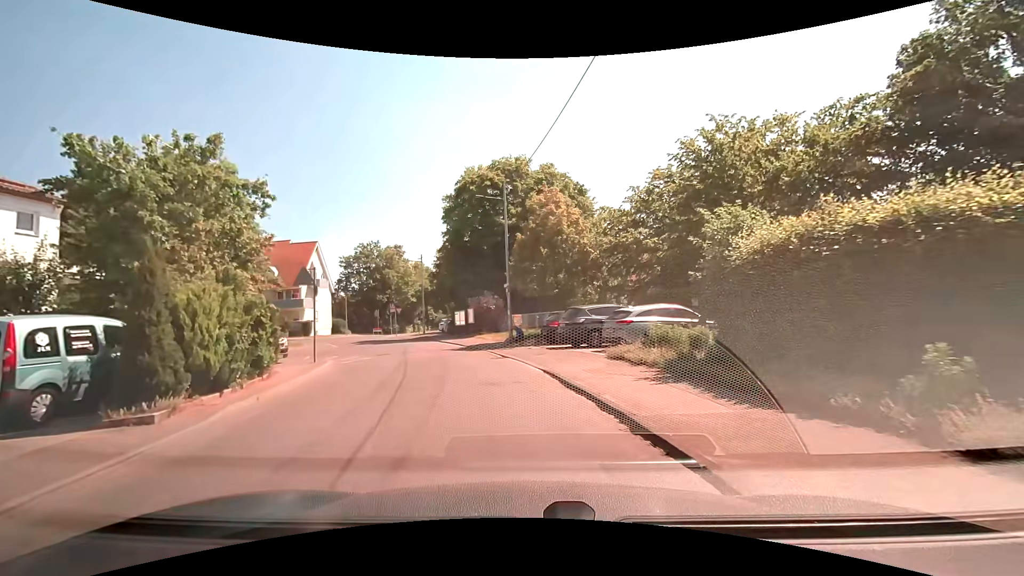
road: residential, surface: asphalt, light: Day
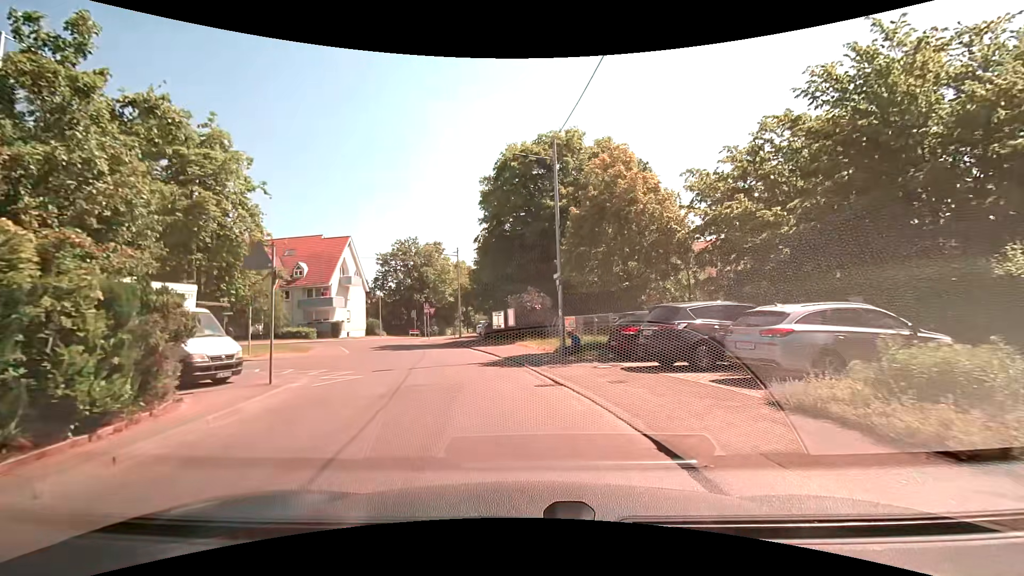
(-0.2, +6.8) m; -4°
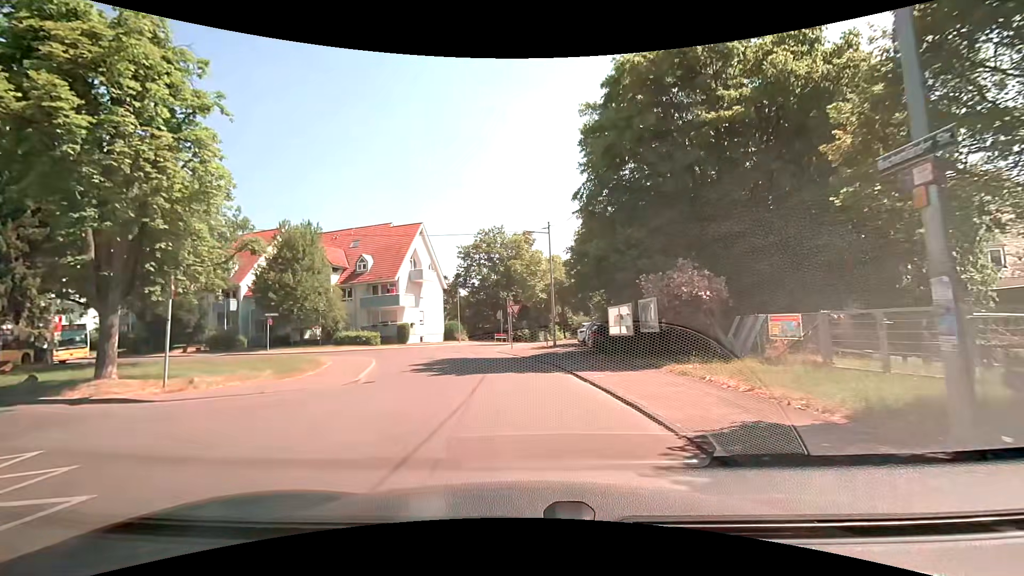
(-1.3, +12.9) m; -10°
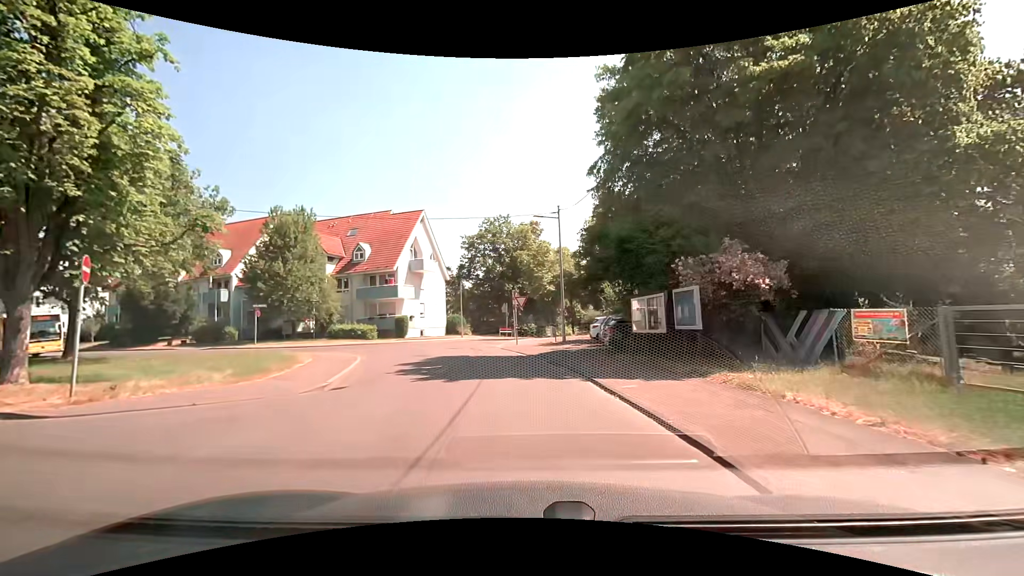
(-0.1, +3.0) m; -1°
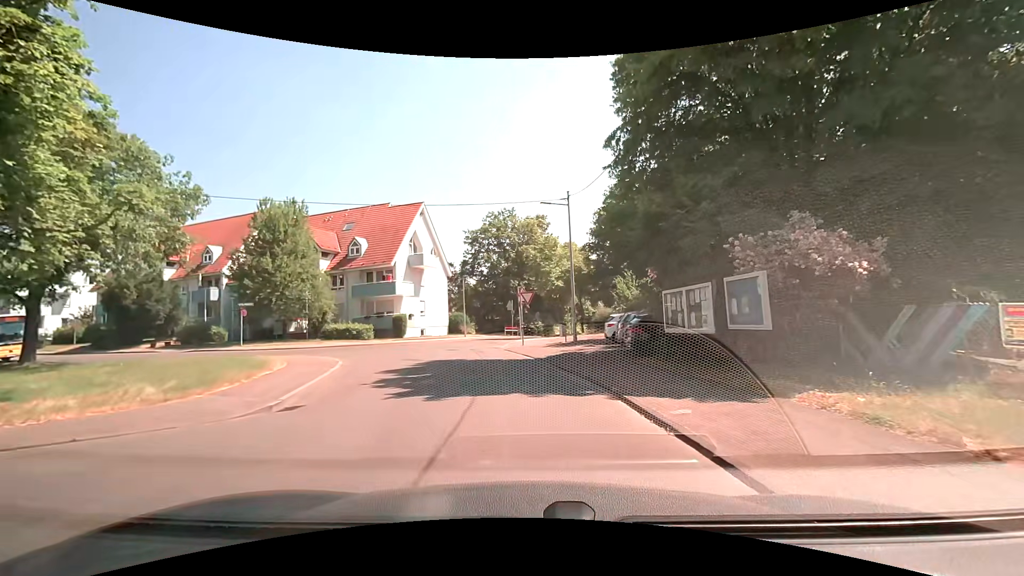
(-0.1, +2.9) m; -2°
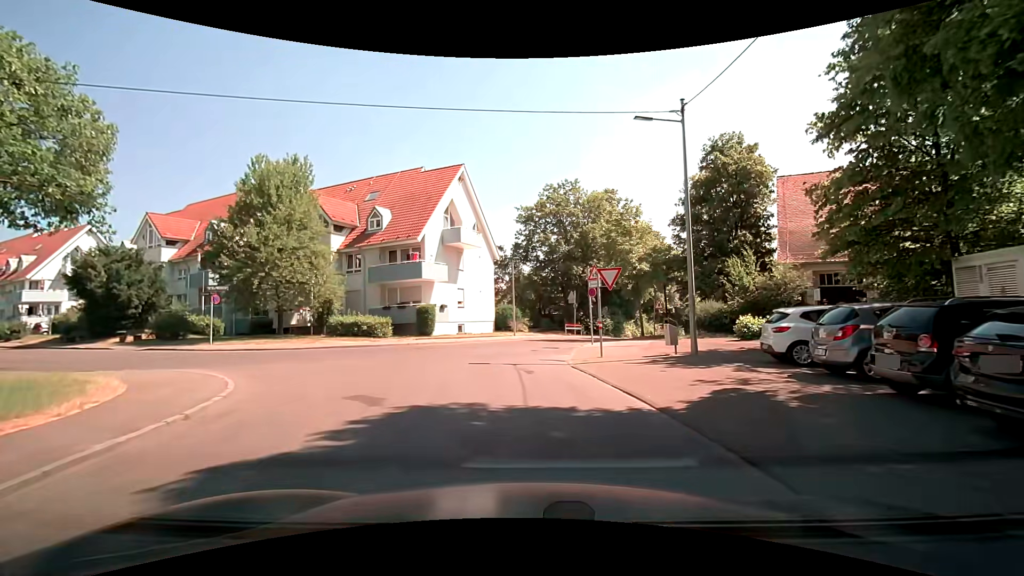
(-0.6, +10.8) m; -6°
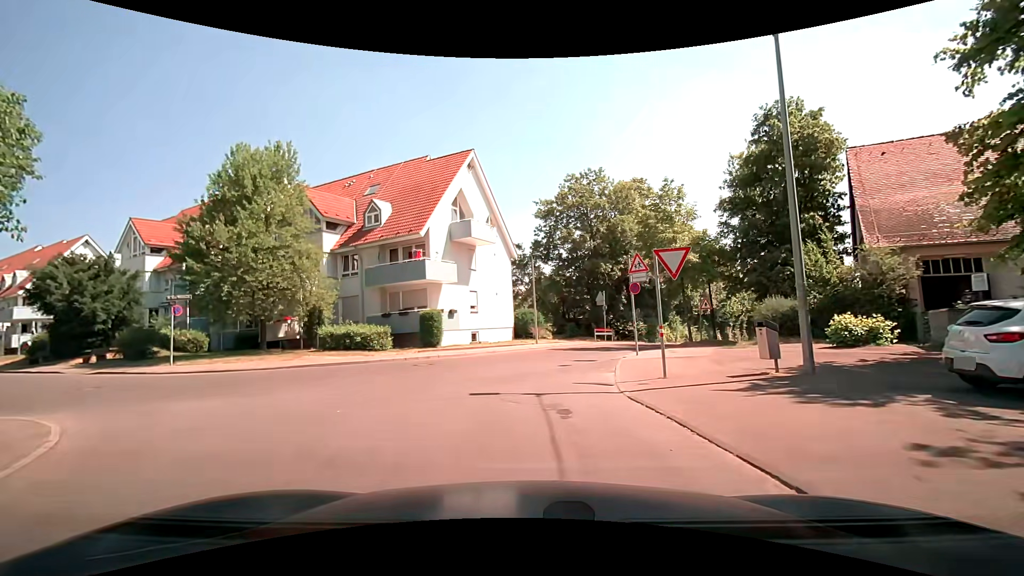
(-0.1, +4.9) m; -1°
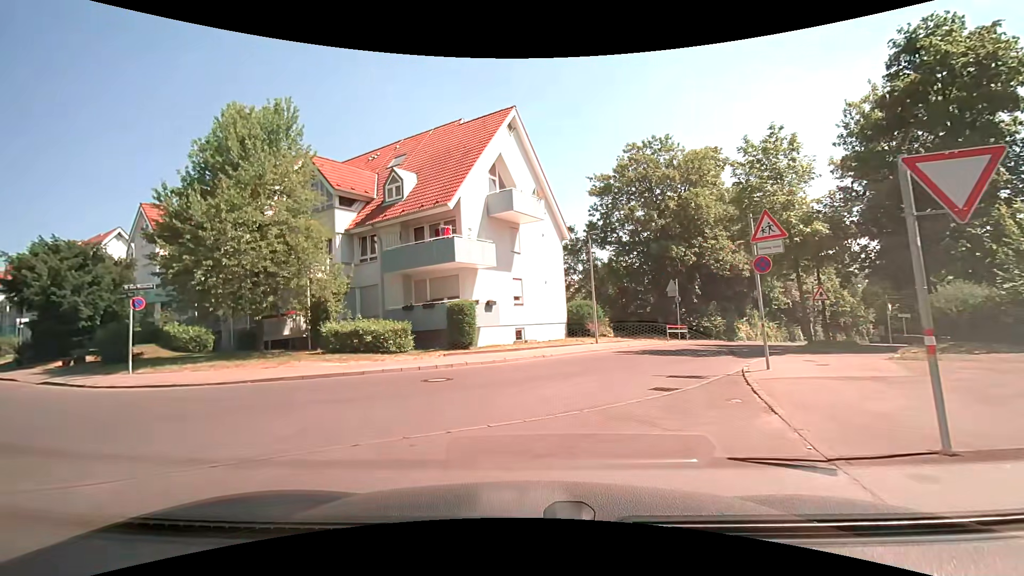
(-0.4, +5.9) m; -7°
